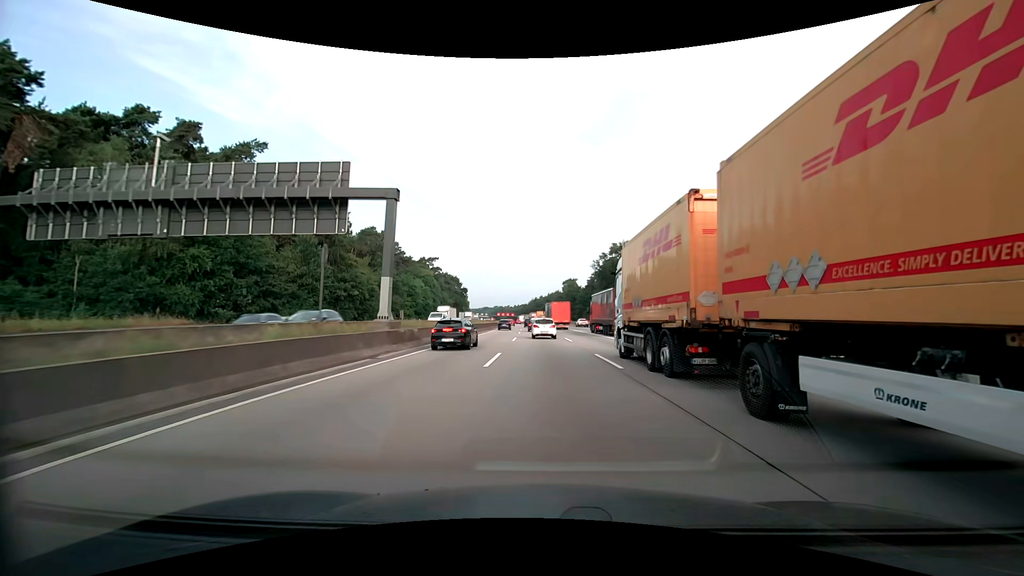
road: motorway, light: Day
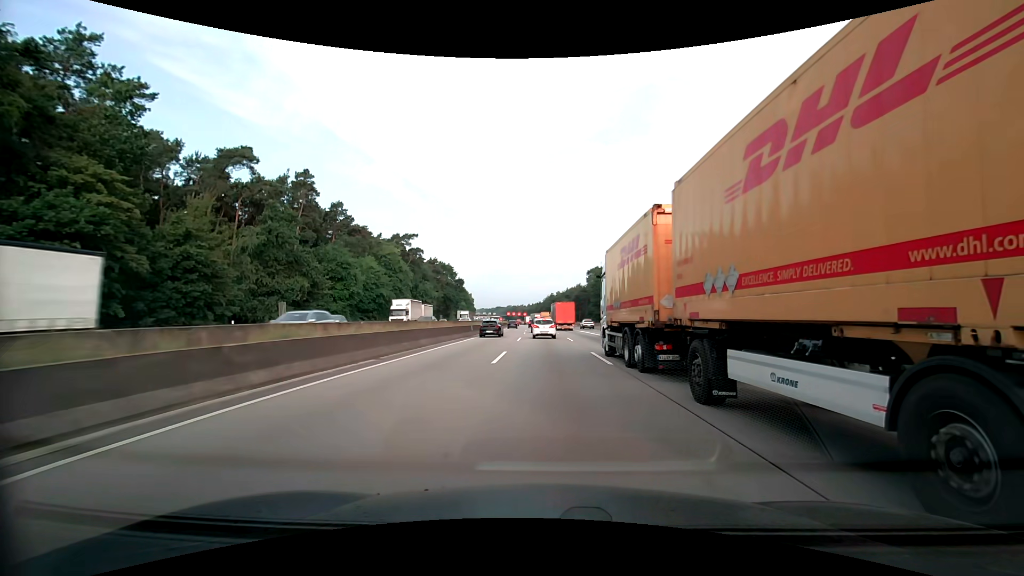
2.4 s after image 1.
(-0.7, +52.7) m; -2°
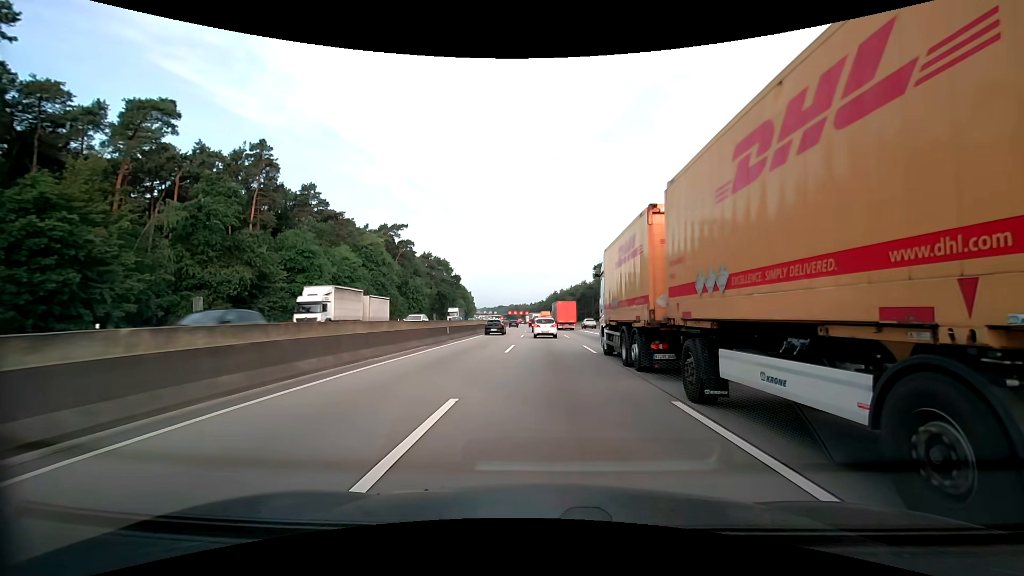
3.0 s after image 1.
(-0.1, +13.1) m; 0°
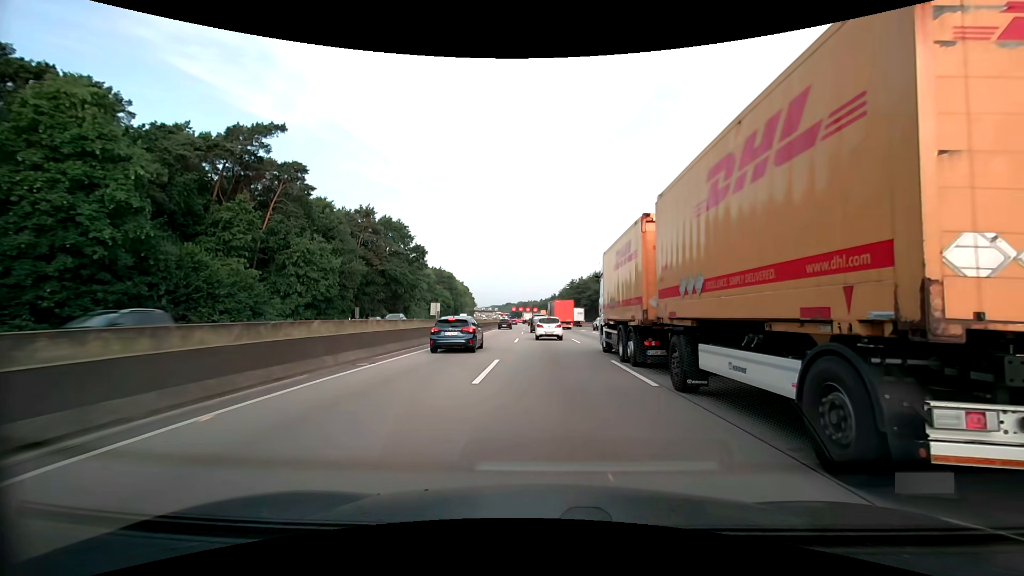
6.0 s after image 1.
(-0.9, +64.1) m; -1°
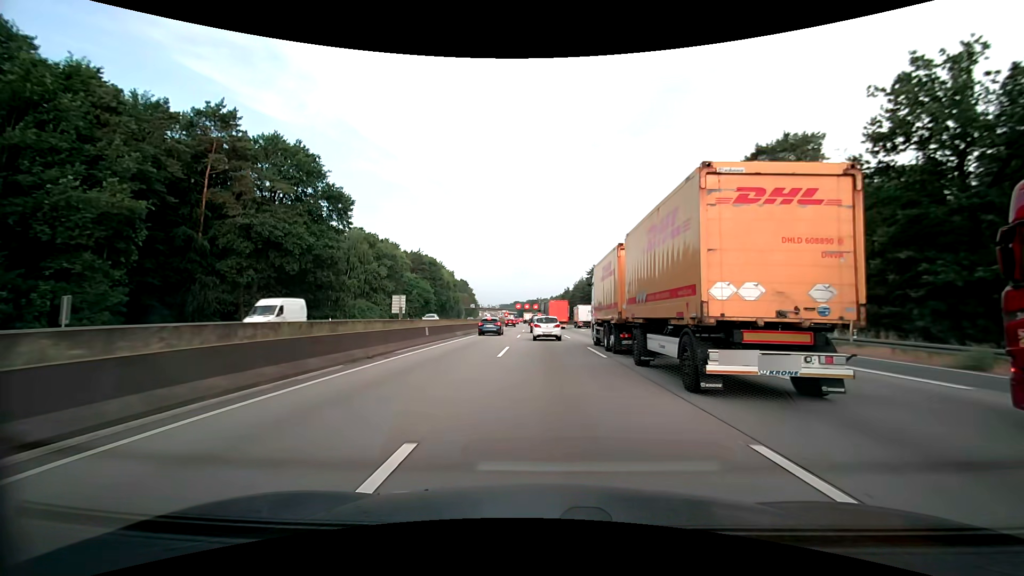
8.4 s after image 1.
(-0.5, +46.7) m; -1°
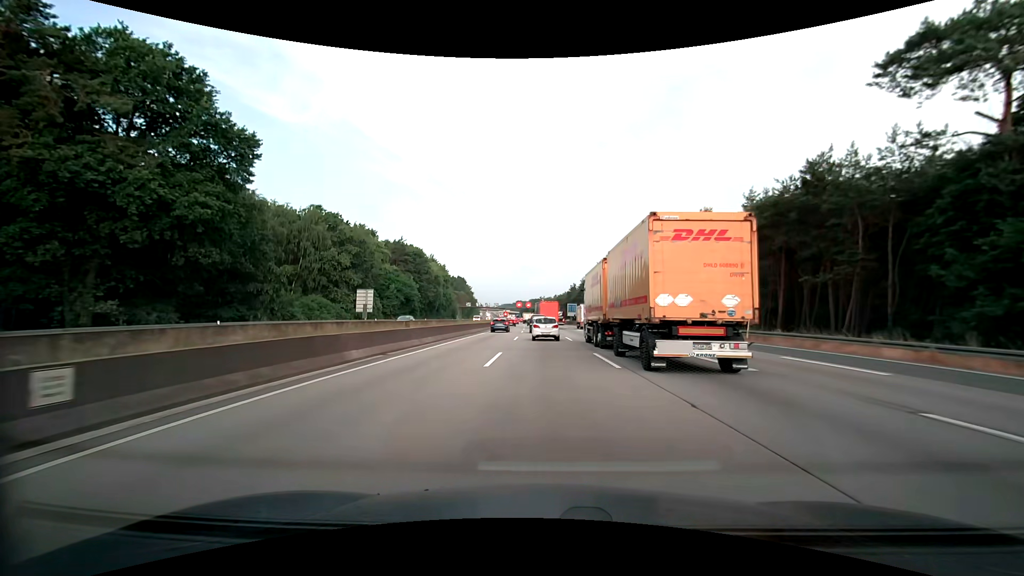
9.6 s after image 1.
(-0.2, +21.4) m; -1°
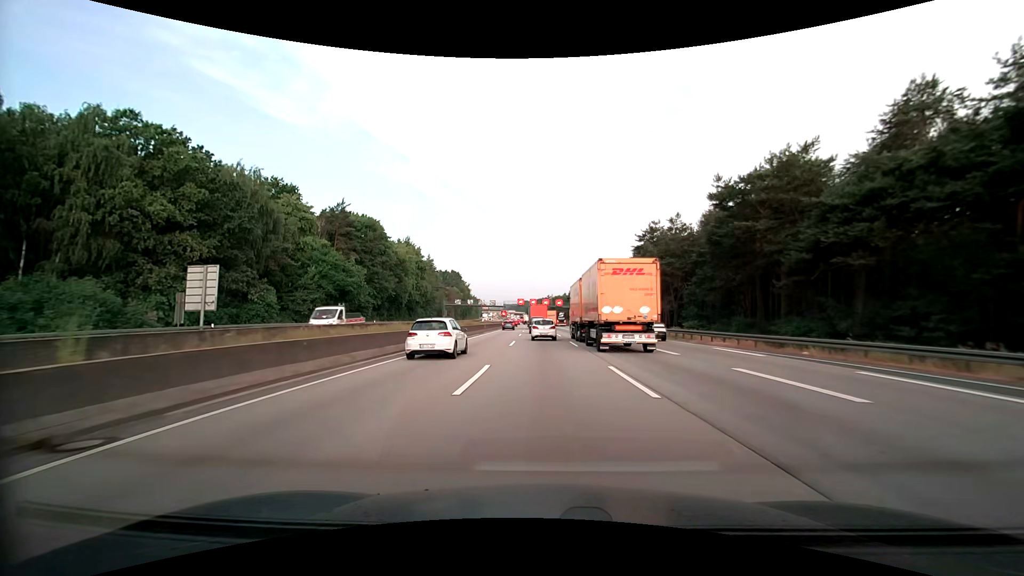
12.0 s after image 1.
(-0.3, +40.7) m; -1°
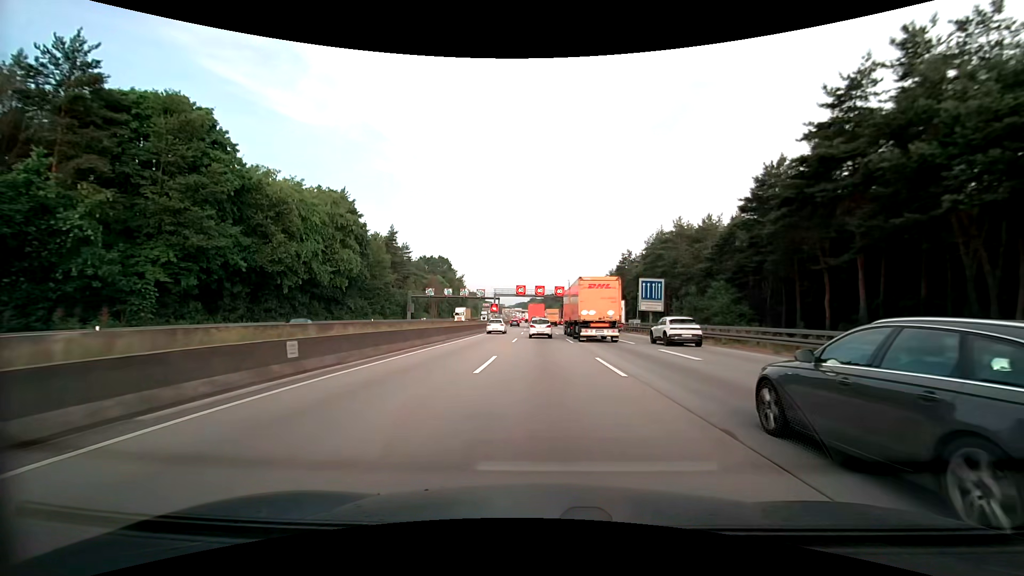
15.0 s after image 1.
(-0.4, +50.6) m; -1°
(0, +10) (0, +20) (0, +30) (0, +40) (0, +50) (0, +60) (-1, +70) (-1, +80) (-1, +90) (-1, +100) m
